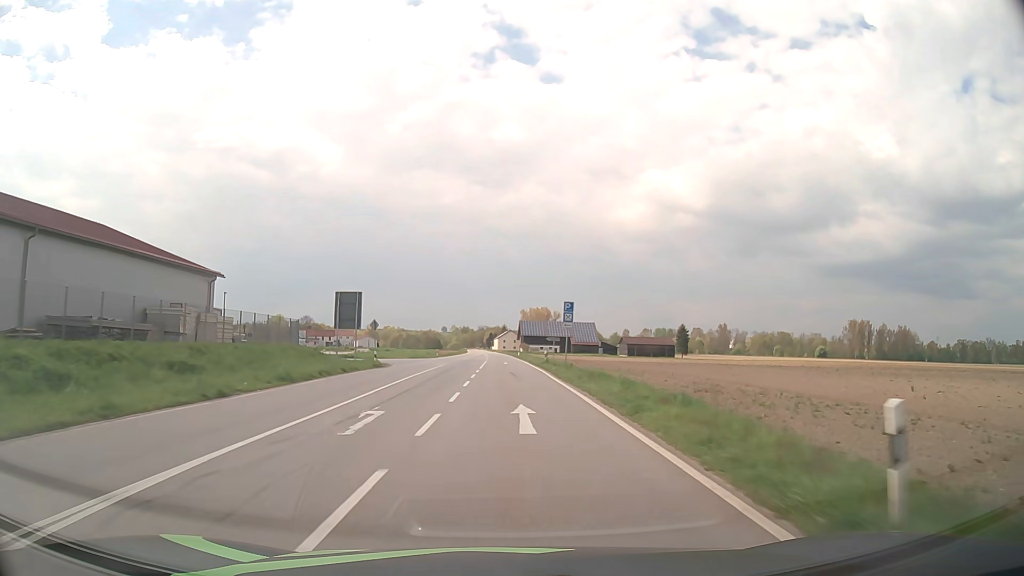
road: tertiary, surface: asphalt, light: Day
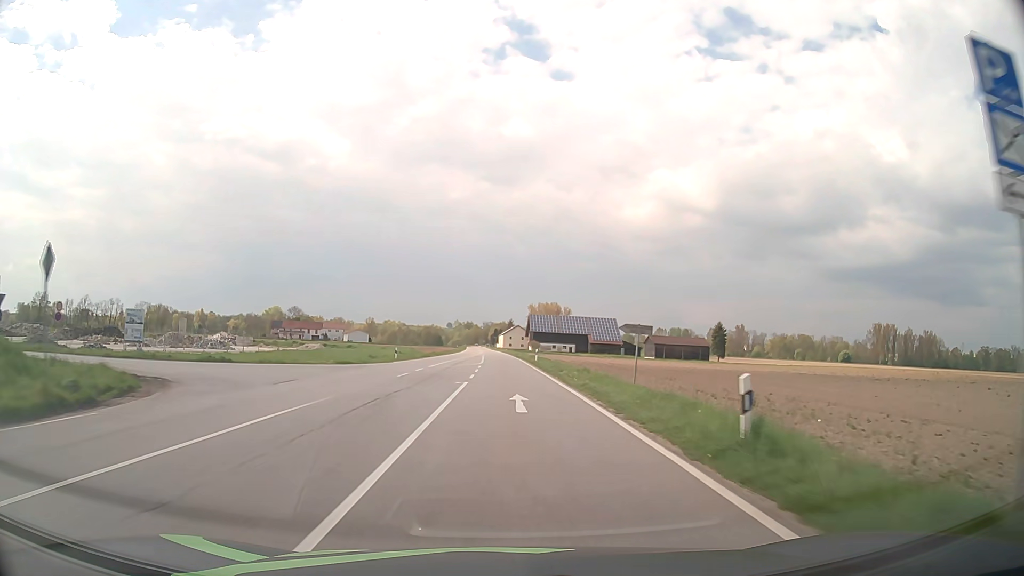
(-0.1, +36.9) m; -1°
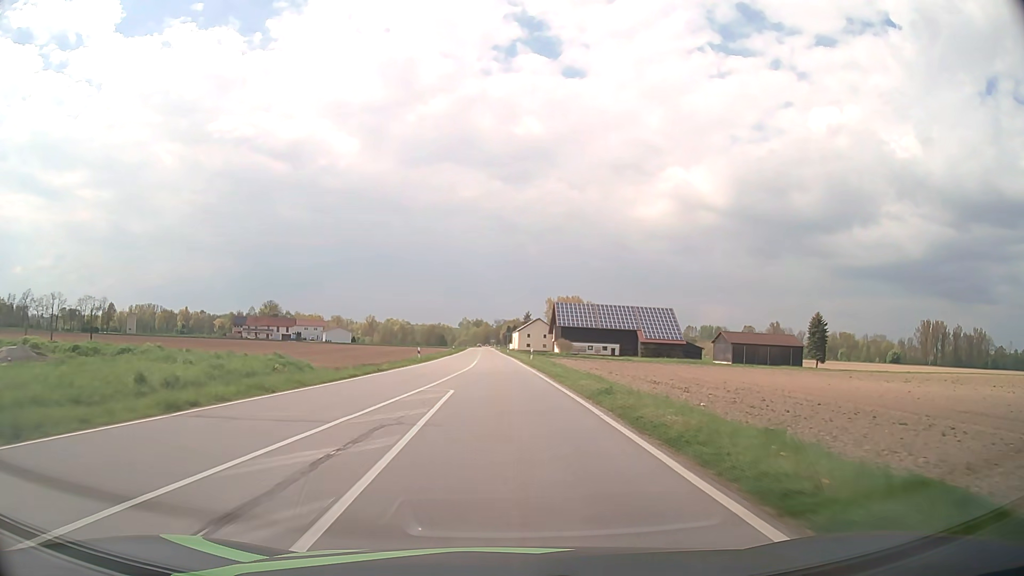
(-0.6, +62.1) m; -1°
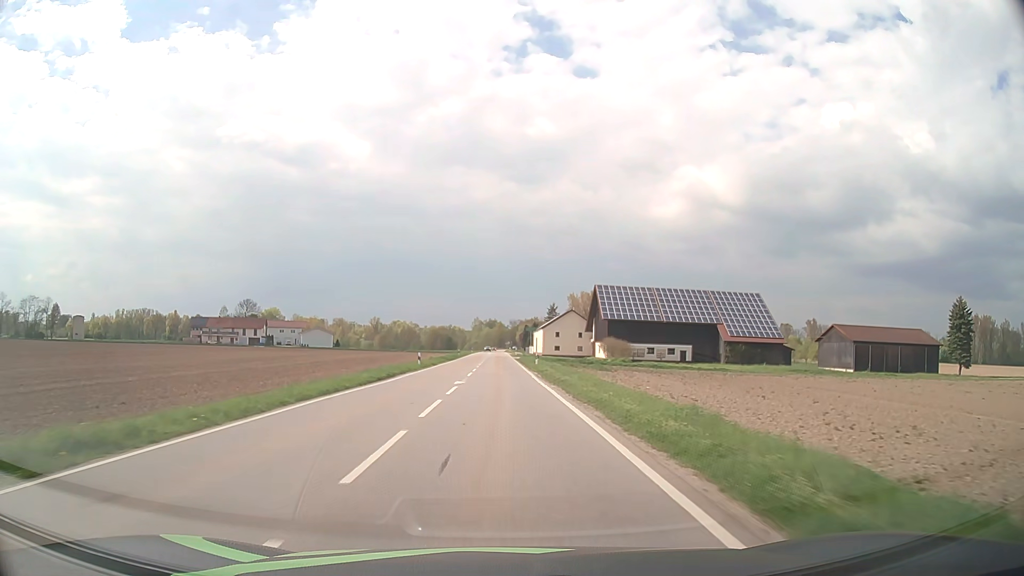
(-0.5, +49.9) m; -1°
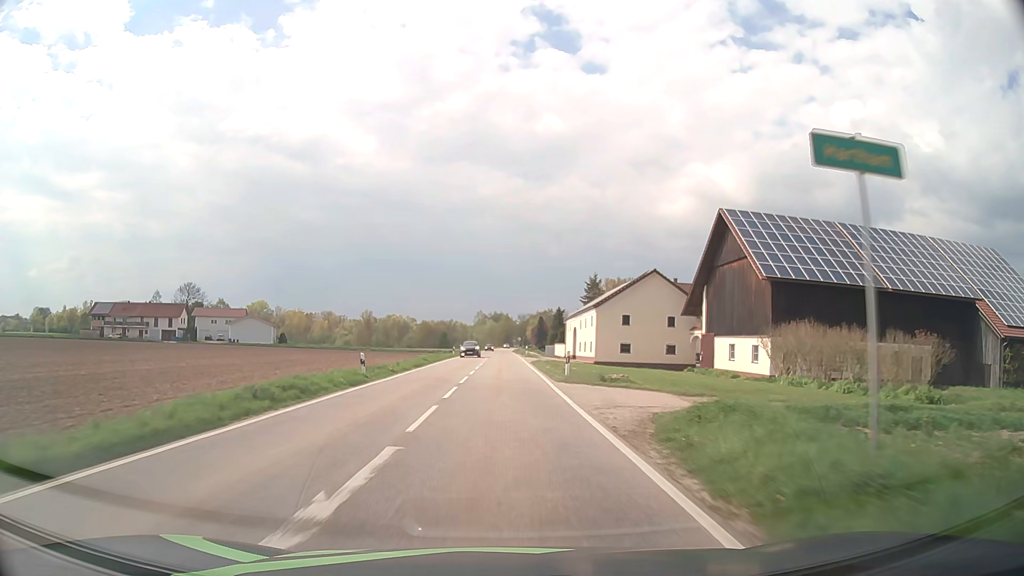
(-0.5, +62.2) m; -1°
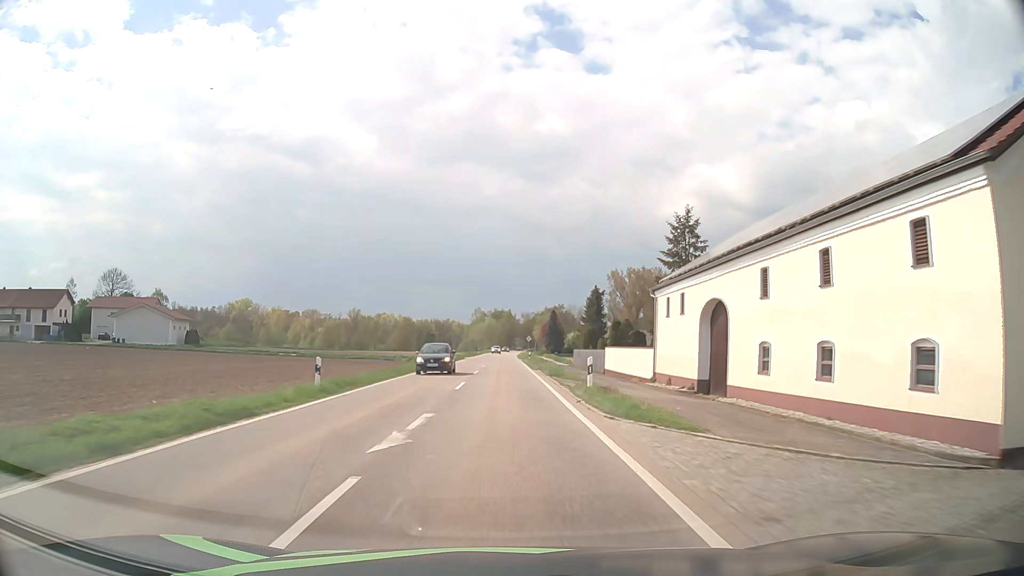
(0.0, +49.7) m; 0°
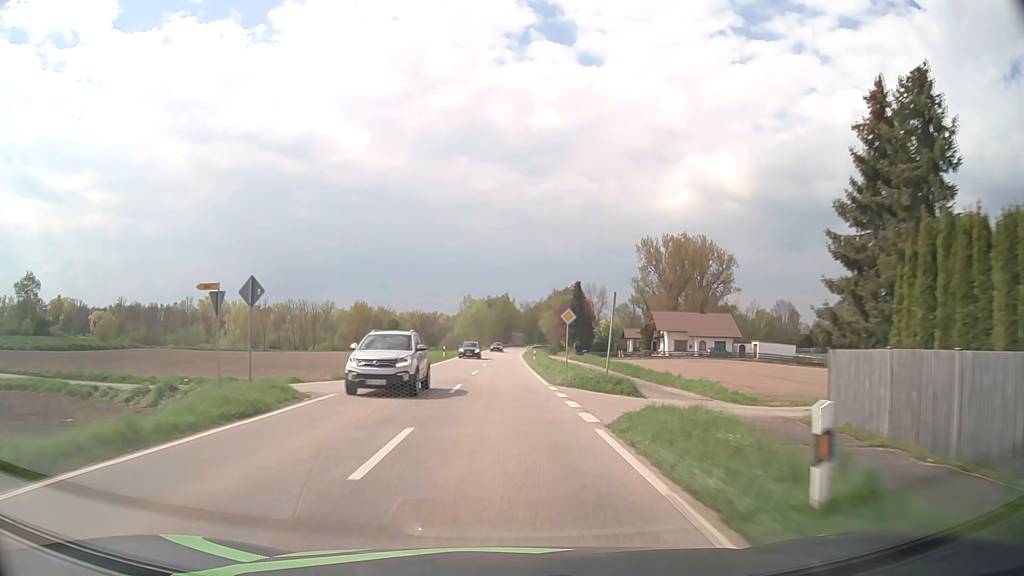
(+0.2, +62.3) m; 0°
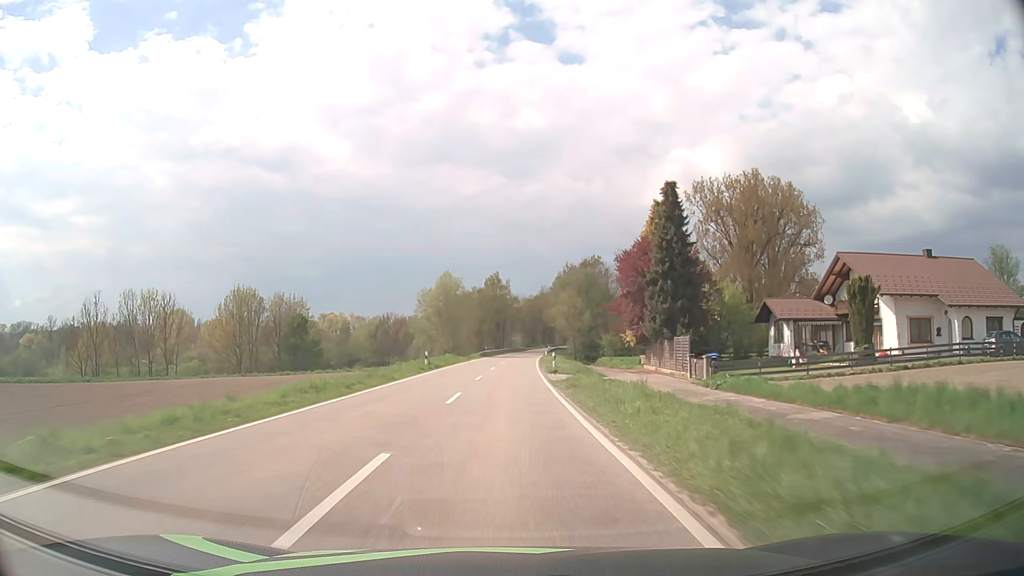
(+0.2, +62.5) m; 0°
(0, +10) (0, +20) (0, +30) (+1, +40) (+1, +50) (+1, +60) (+2, +70) (+2, +80) (+3, +90) (+4, +100) m
